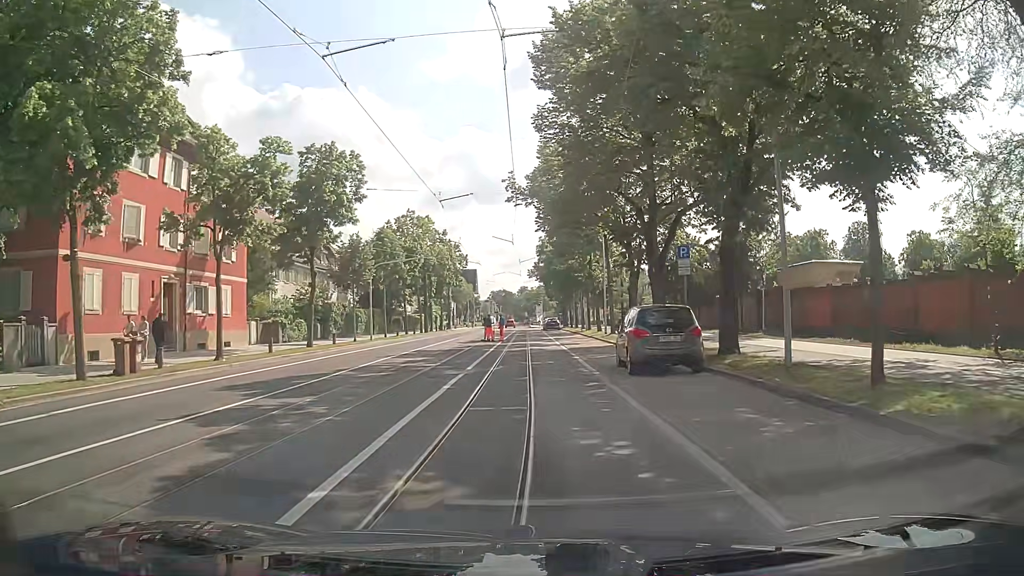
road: secondary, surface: asphalt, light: Day
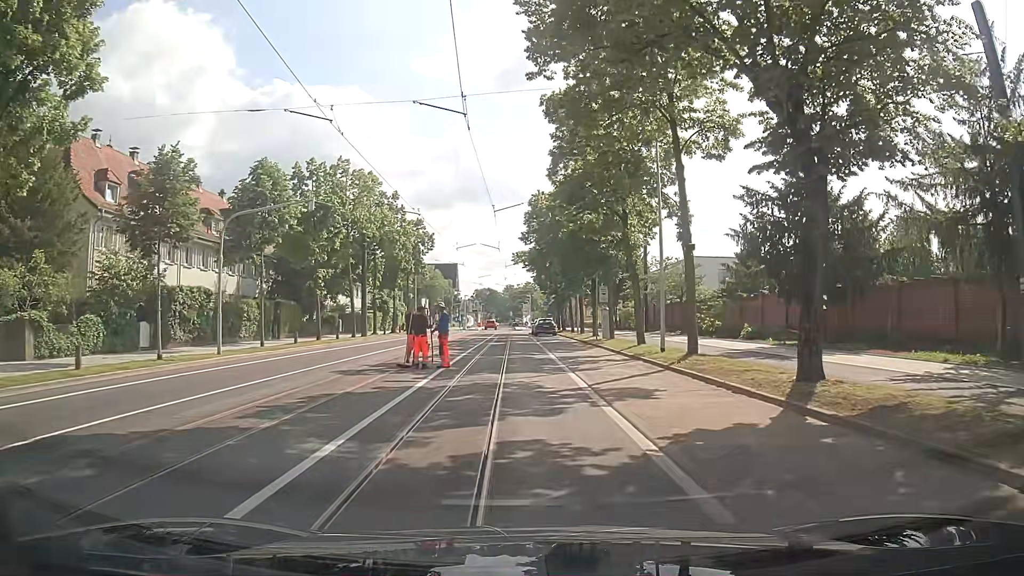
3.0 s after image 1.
(+0.2, +23.6) m; +2°
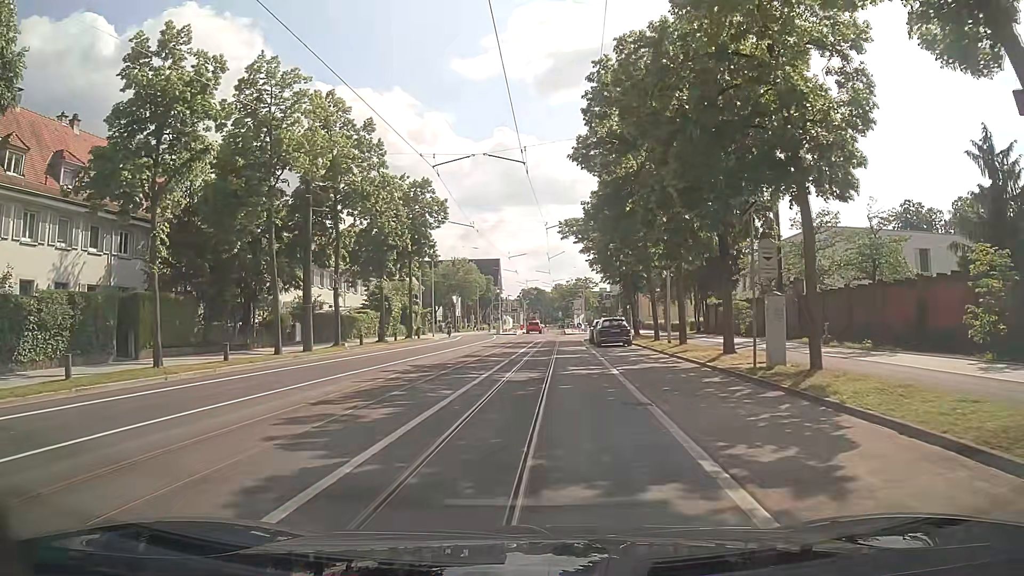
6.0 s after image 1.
(-0.6, +22.1) m; -5°
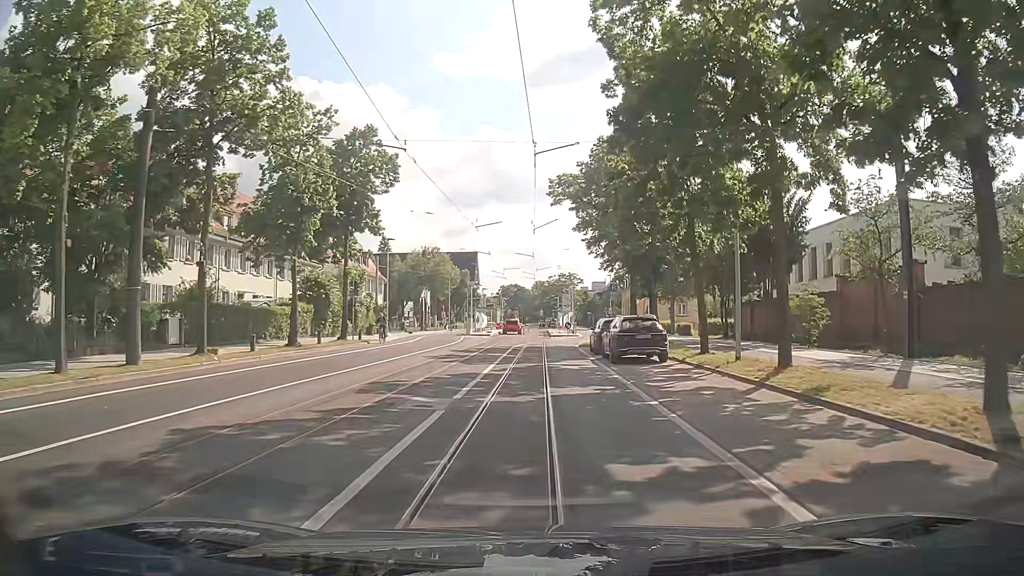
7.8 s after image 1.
(0.0, +13.7) m; +2°
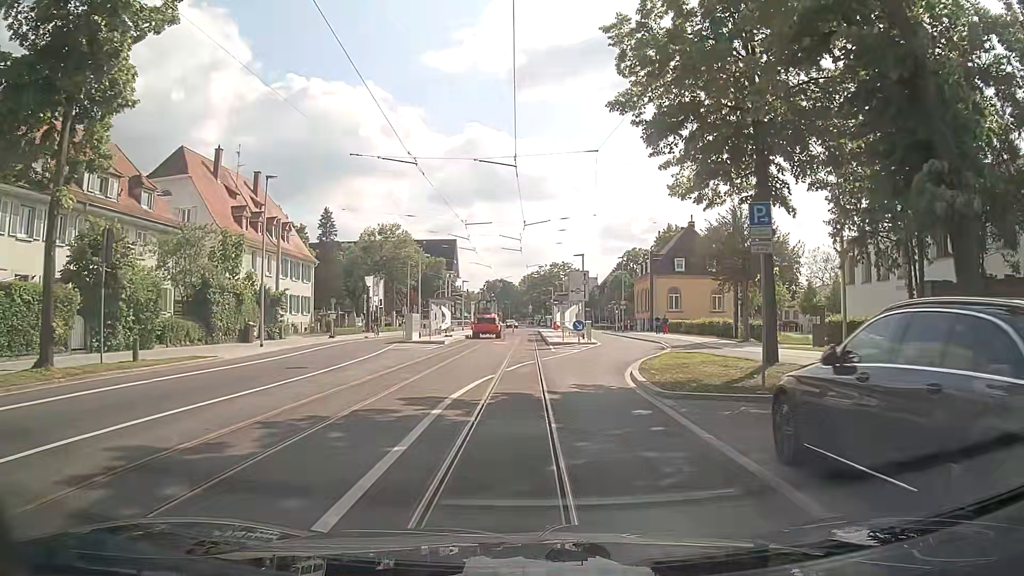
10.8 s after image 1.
(+0.1, +24.8) m; +1°
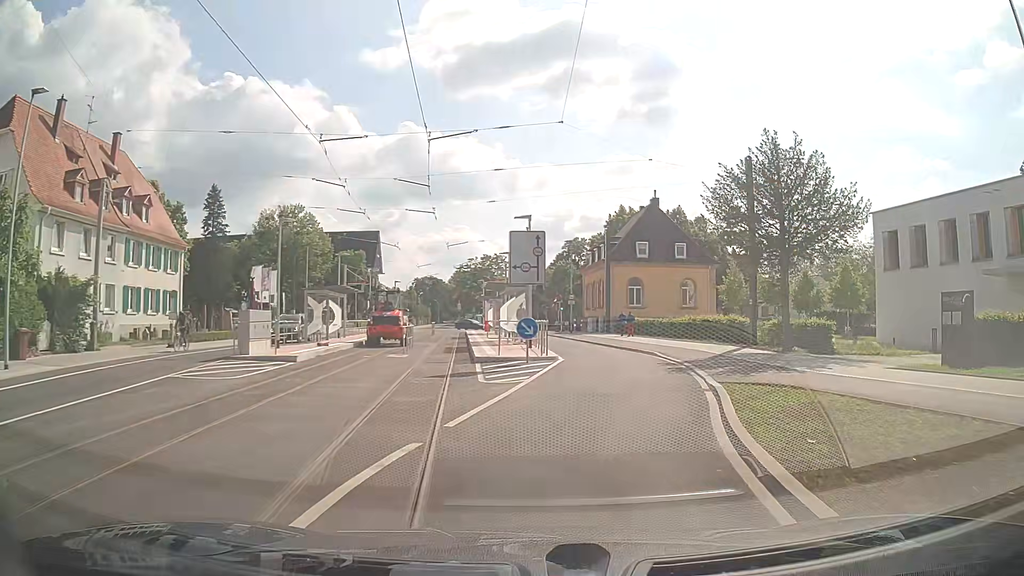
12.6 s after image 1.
(+0.2, +14.6) m; +4°
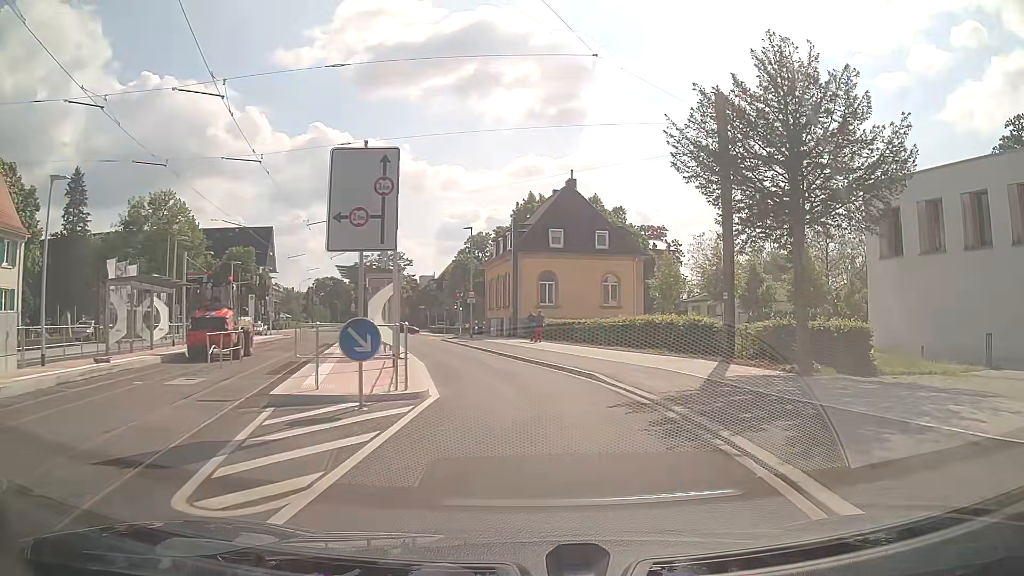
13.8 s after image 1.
(+0.8, +9.5) m; +8°
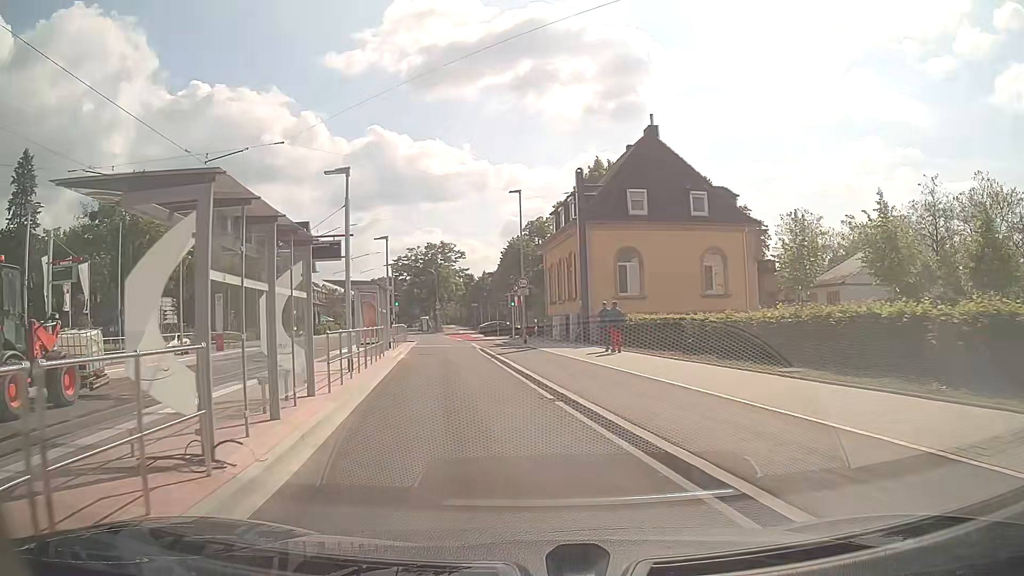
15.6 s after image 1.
(0.0, +14.2) m; -3°
(-1, +10) (-3, +20) (-4, +30) (-6, +40) (-7, +49) (-9, +59) (-12, +69) (-14, +79) (-17, +88) (-20, +98) m
